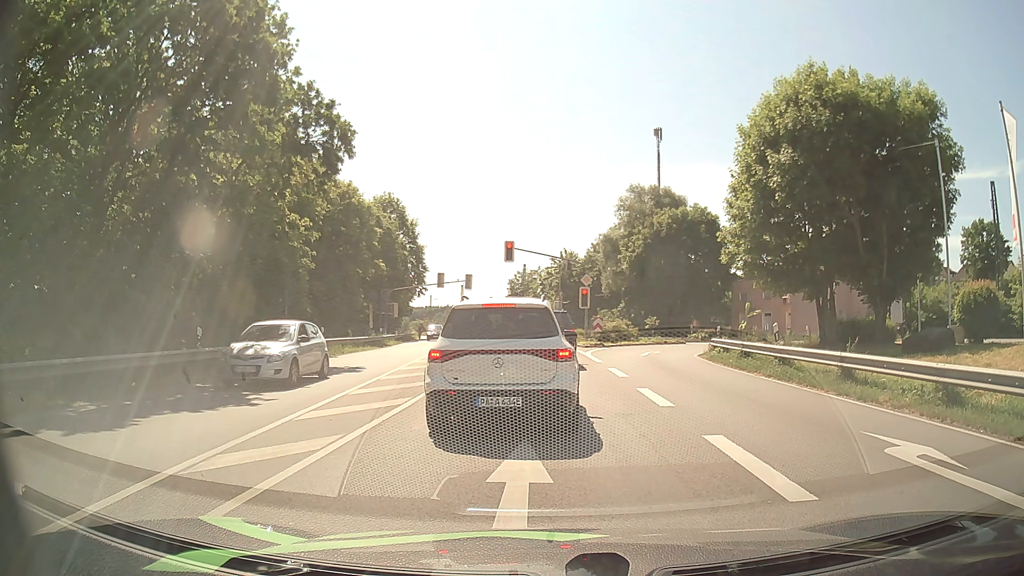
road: tertiary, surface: asphalt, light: Day
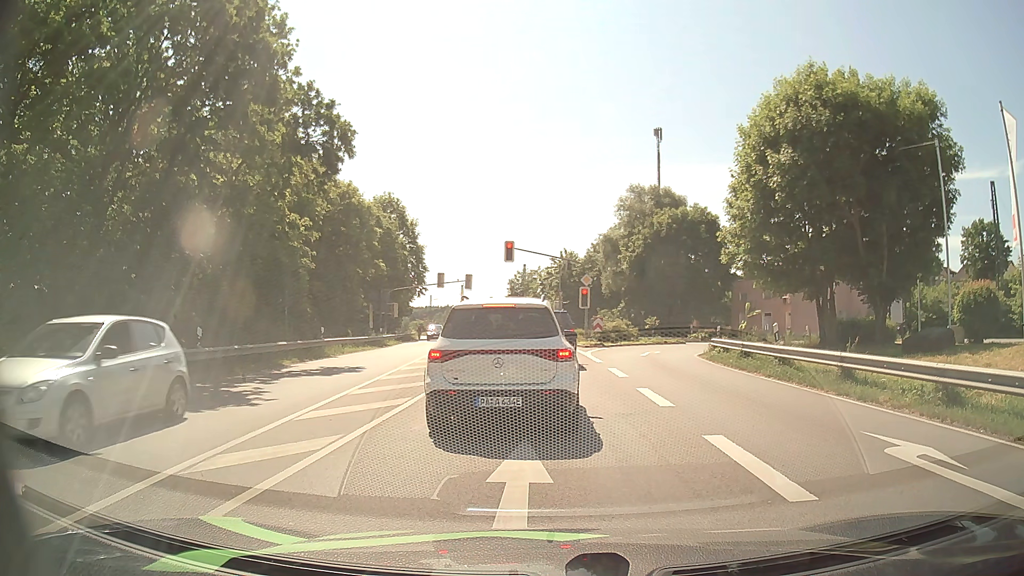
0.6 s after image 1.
(0.0, 0.0) m; 0°
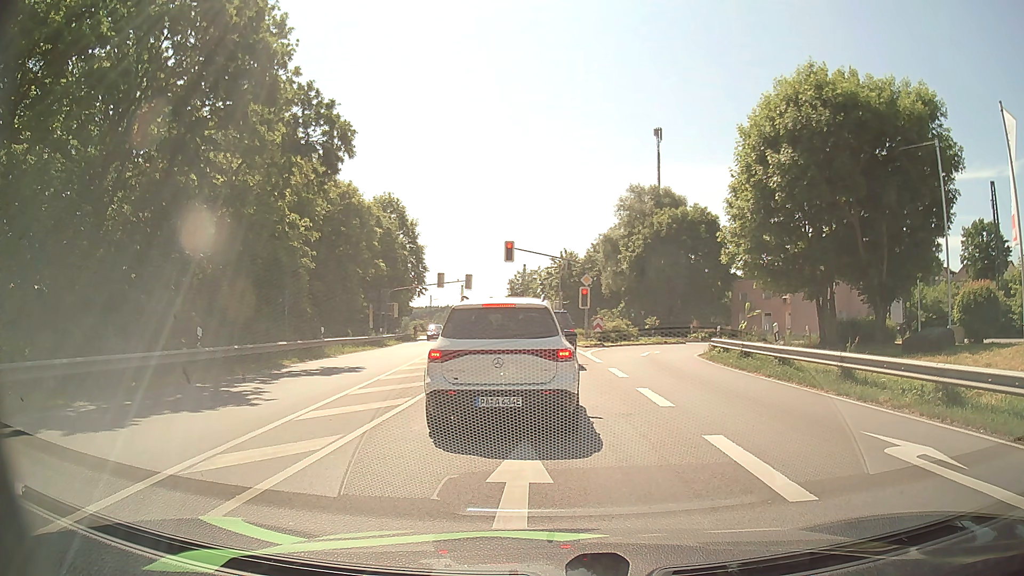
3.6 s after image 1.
(0.0, 0.0) m; 0°
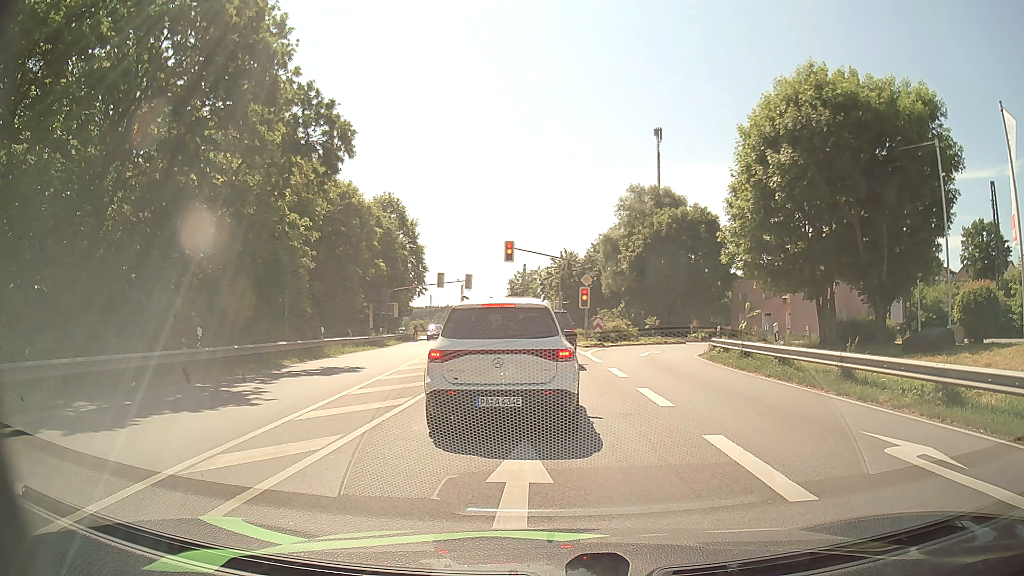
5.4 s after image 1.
(0.0, 0.0) m; 0°
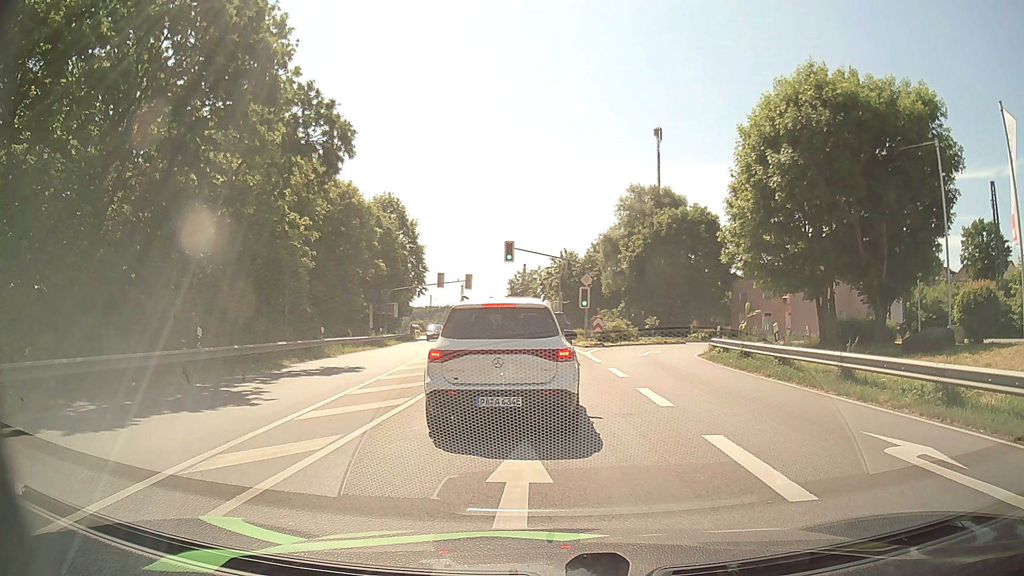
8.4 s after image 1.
(0.0, 0.0) m; 0°
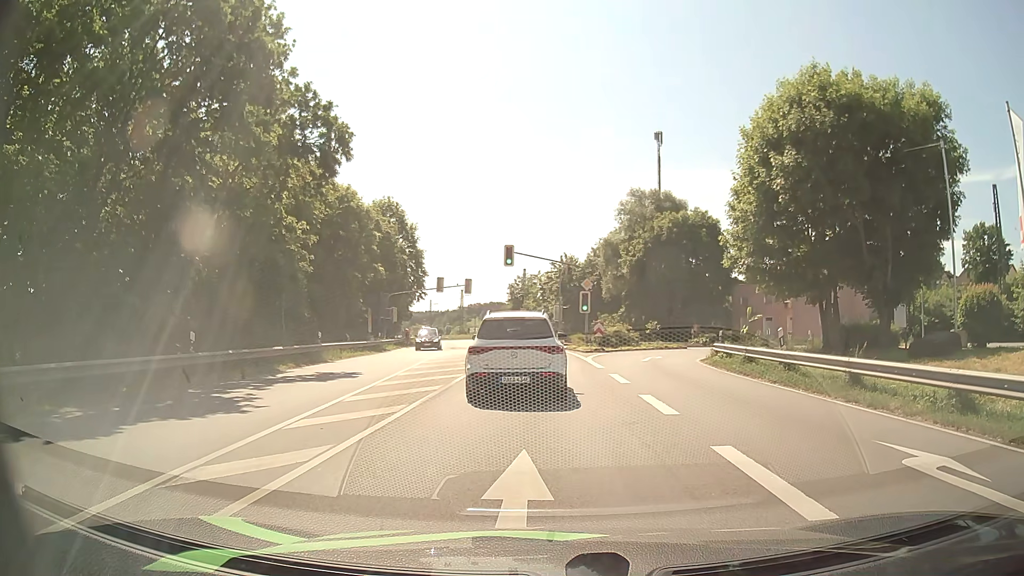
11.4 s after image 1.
(0.0, +0.4) m; 0°
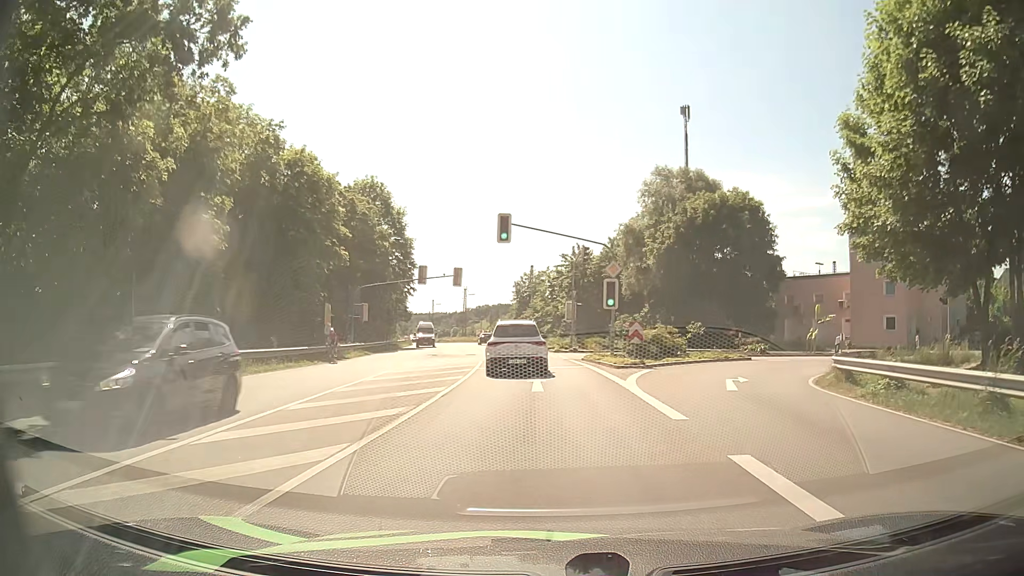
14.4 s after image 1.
(+0.4, +13.1) m; +1°
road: primary
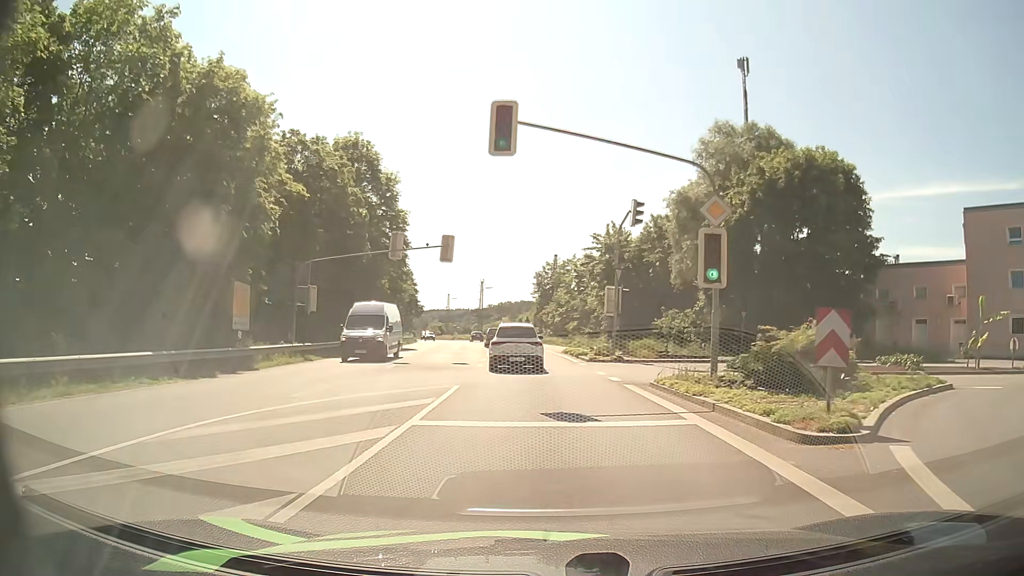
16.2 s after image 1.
(-0.3, +15.5) m; -2°
(0, +10) (0, +20) (-1, +30) (-1, +40) (-2, +50) (-3, +60) (-5, +70) (-6, +80) (-8, +90) (-9, +99) m
